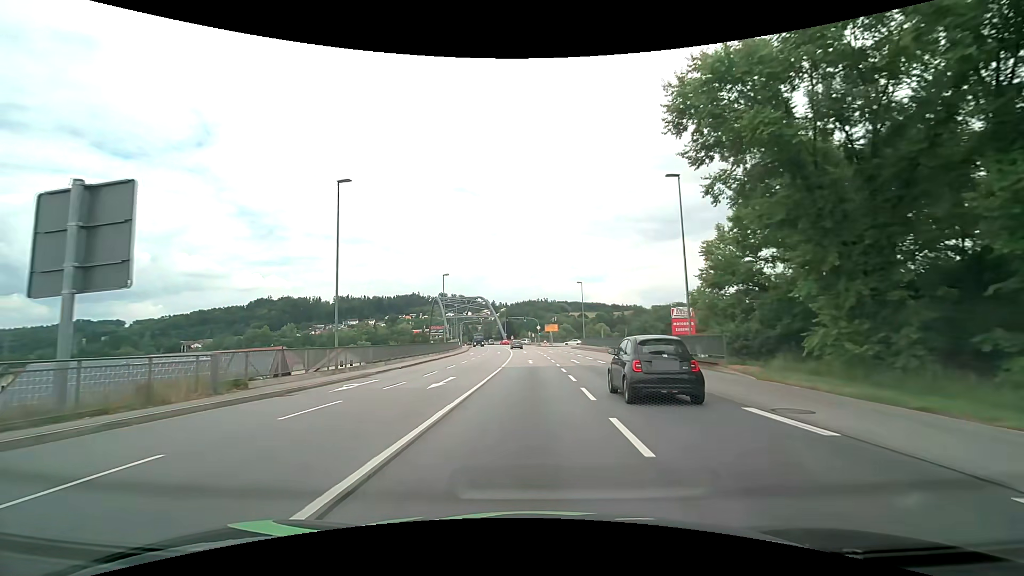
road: primary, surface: asphalt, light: Day
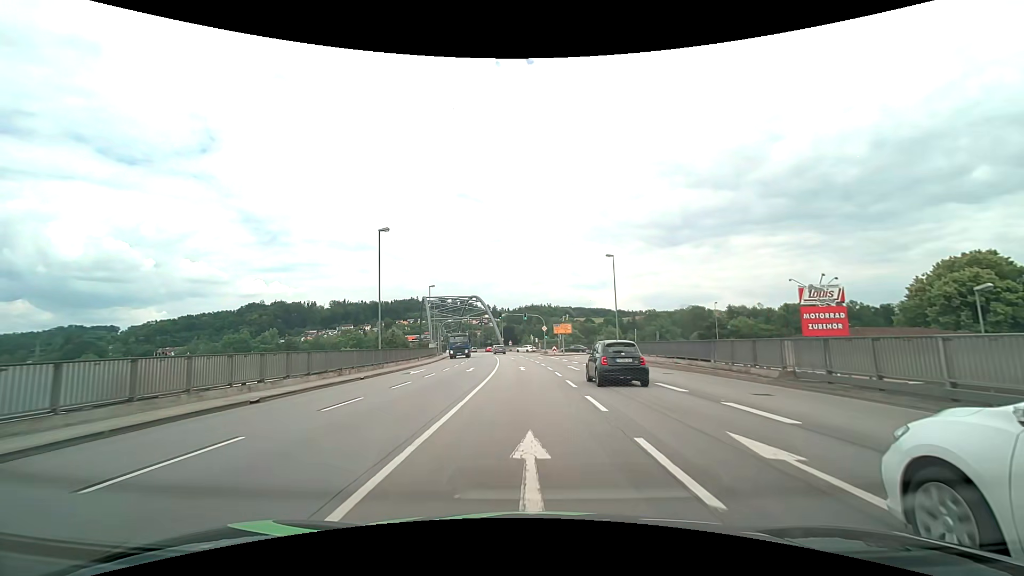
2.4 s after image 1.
(0.0, +28.6) m; 0°
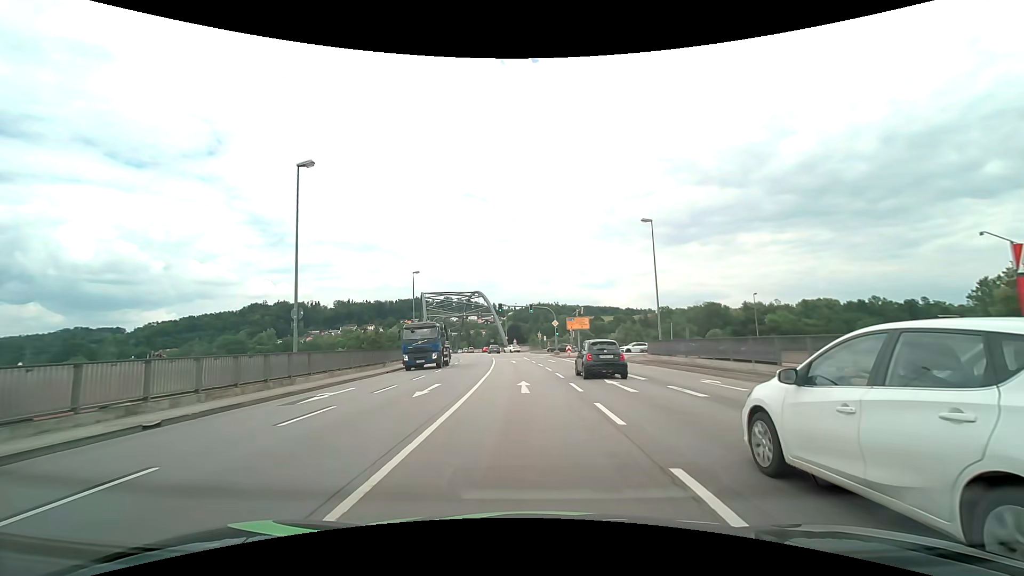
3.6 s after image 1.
(-0.1, +13.8) m; -1°
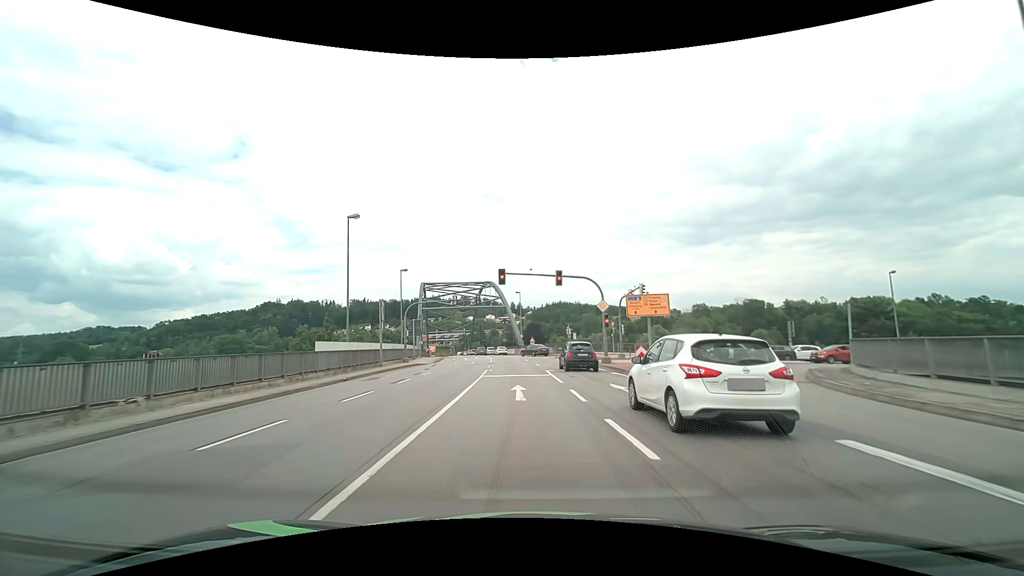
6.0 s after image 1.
(-0.4, +26.2) m; -2°
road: primary_link
